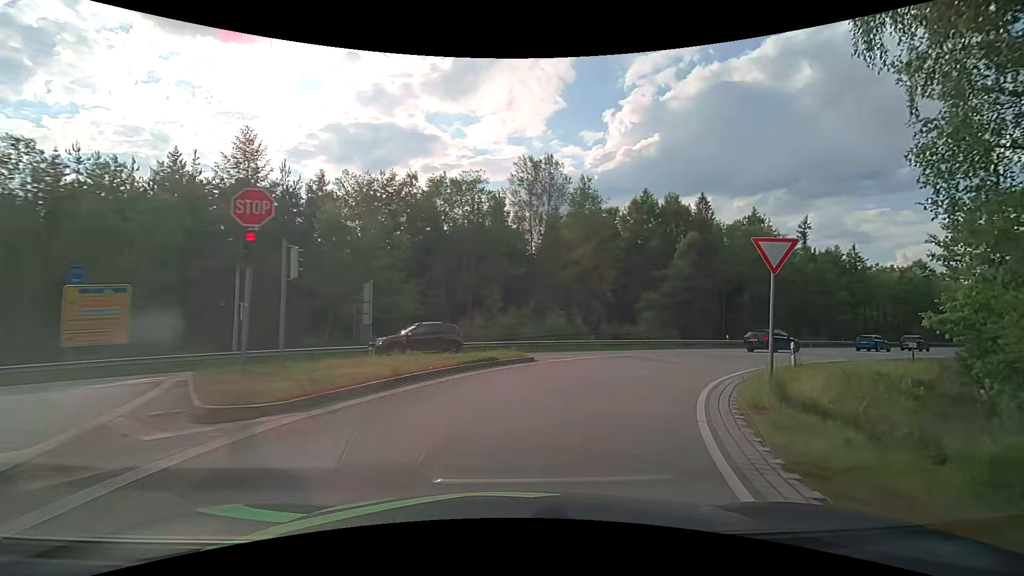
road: secondary_link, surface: asphalt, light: Day
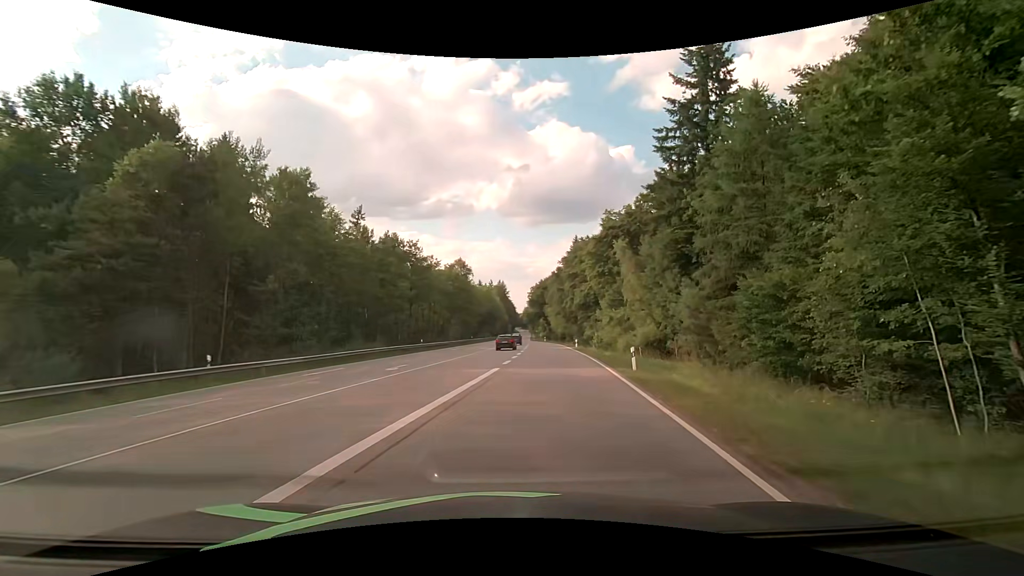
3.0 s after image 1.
(+13.2, +26.5) m; +49°
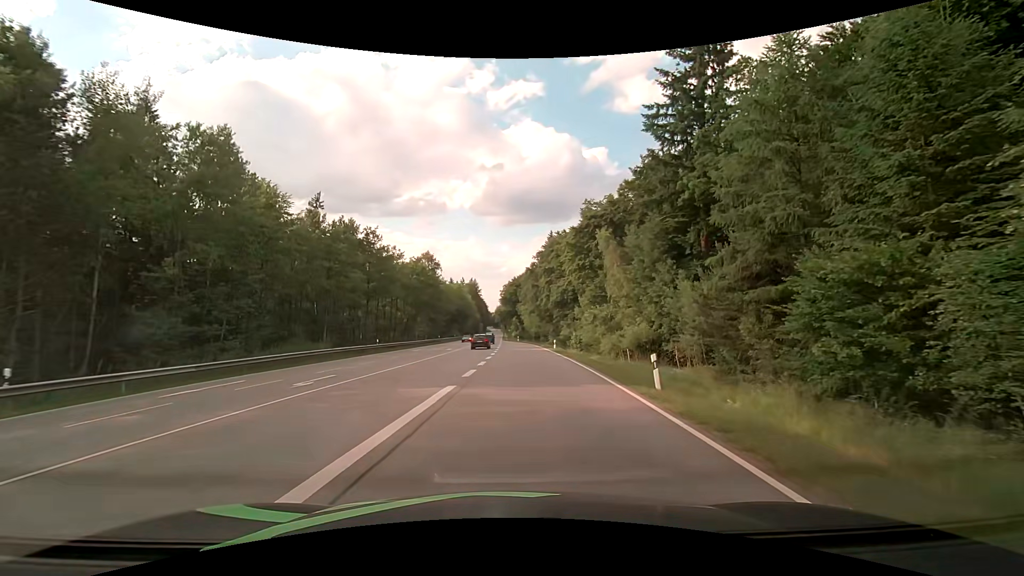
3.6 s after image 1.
(+0.2, +7.2) m; +3°
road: secondary
(0, +10) (0, +20) (0, +30) (0, +40) (0, +50) (-1, +60) (-1, +70) (-2, +80) (-2, +90) (-2, +100) m
